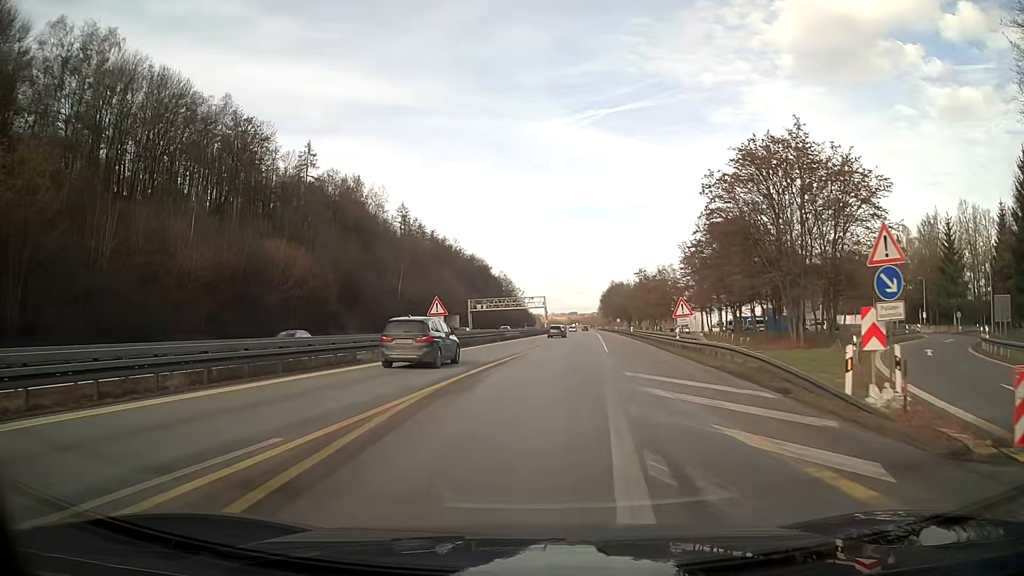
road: motorway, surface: asphalt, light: Day
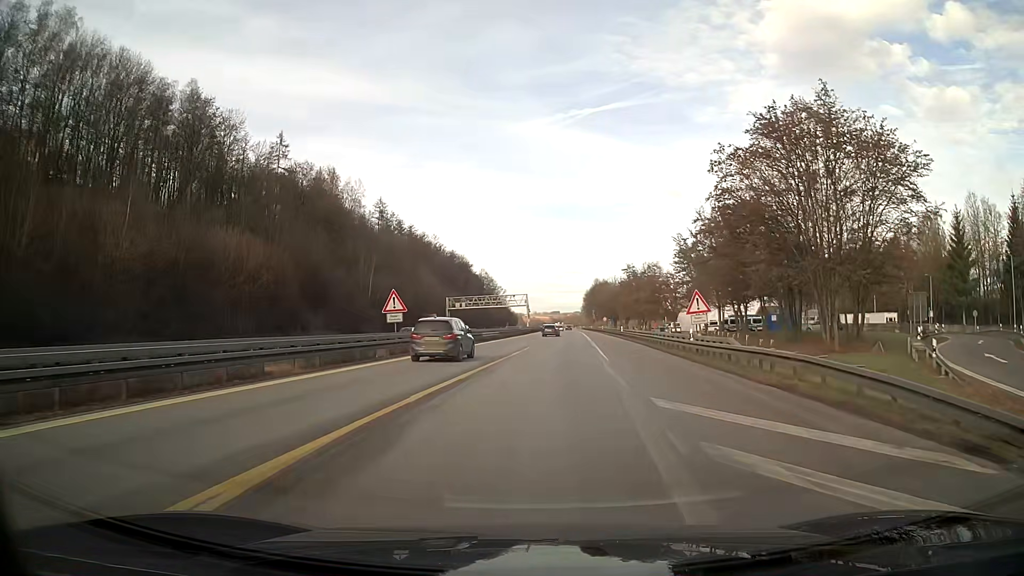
(+0.1, +7.4) m; +1°
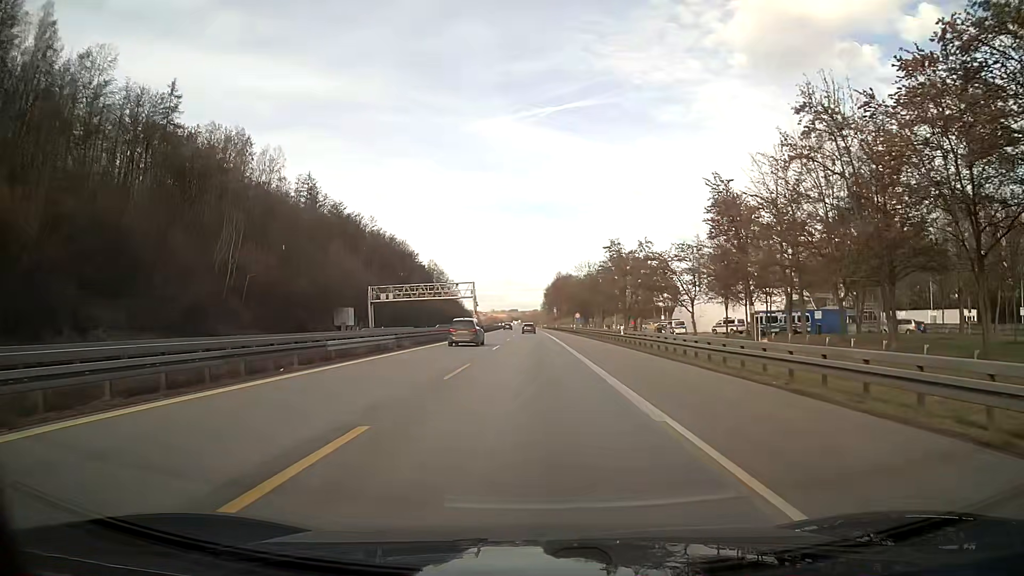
(+1.2, +32.7) m; +3°
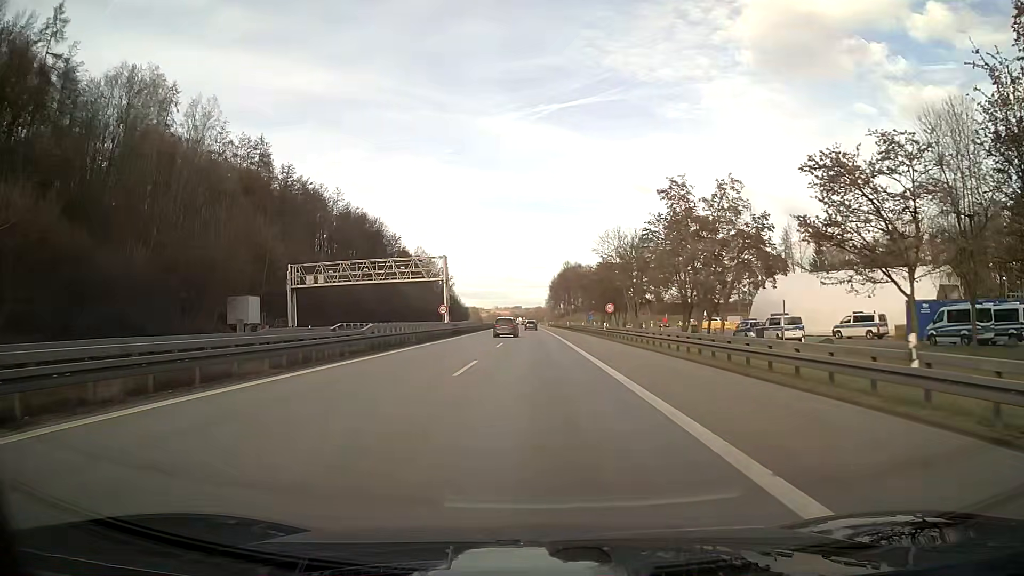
(-0.1, +36.4) m; -1°
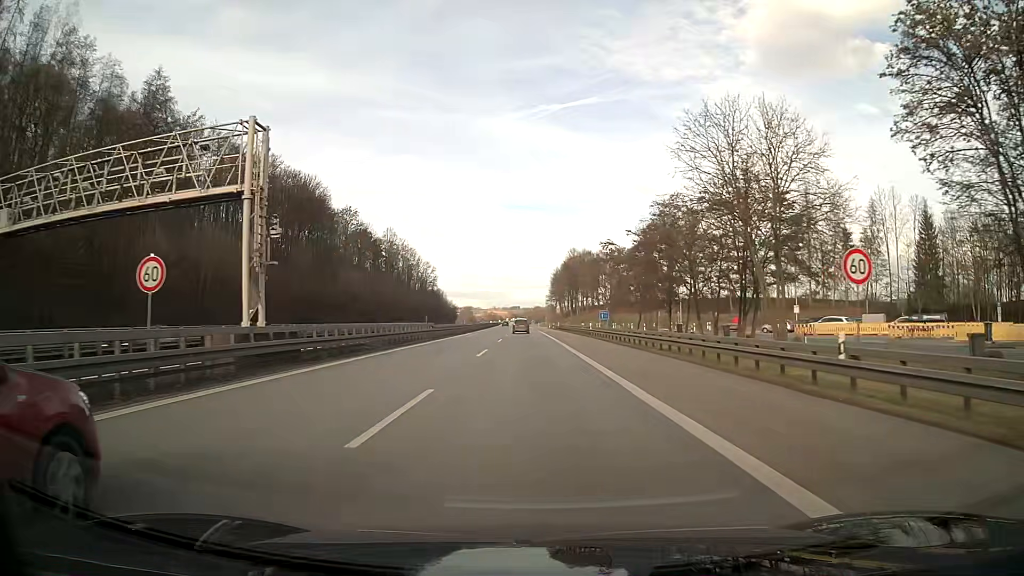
(0.0, +45.4) m; 0°
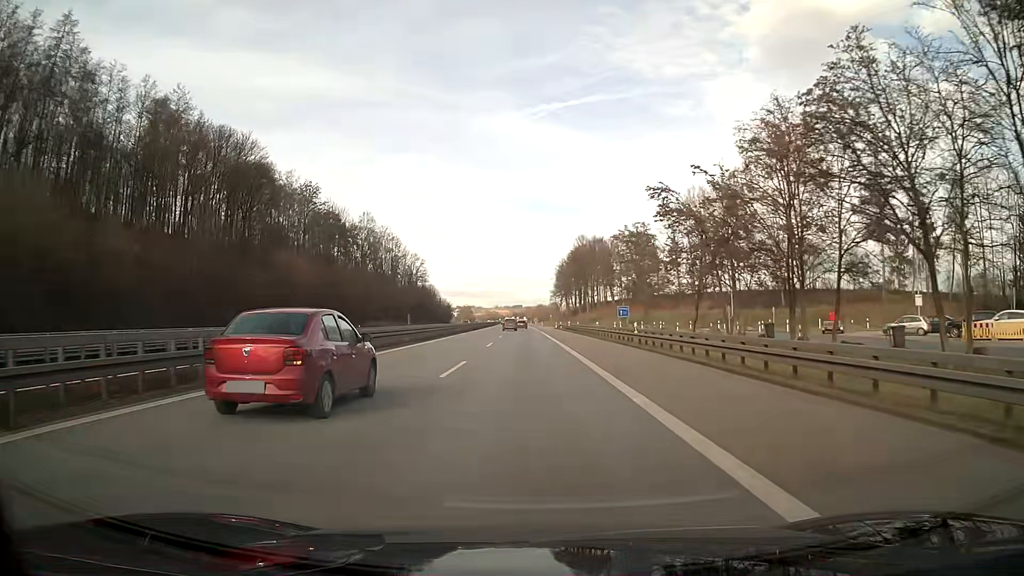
(-0.1, +27.4) m; 0°
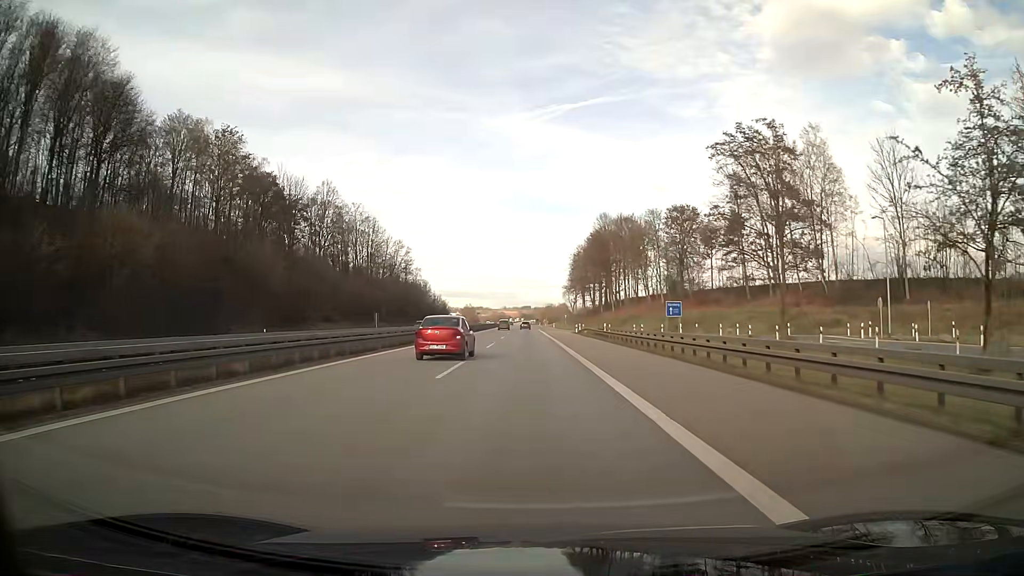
(-0.3, +36.6) m; -1°
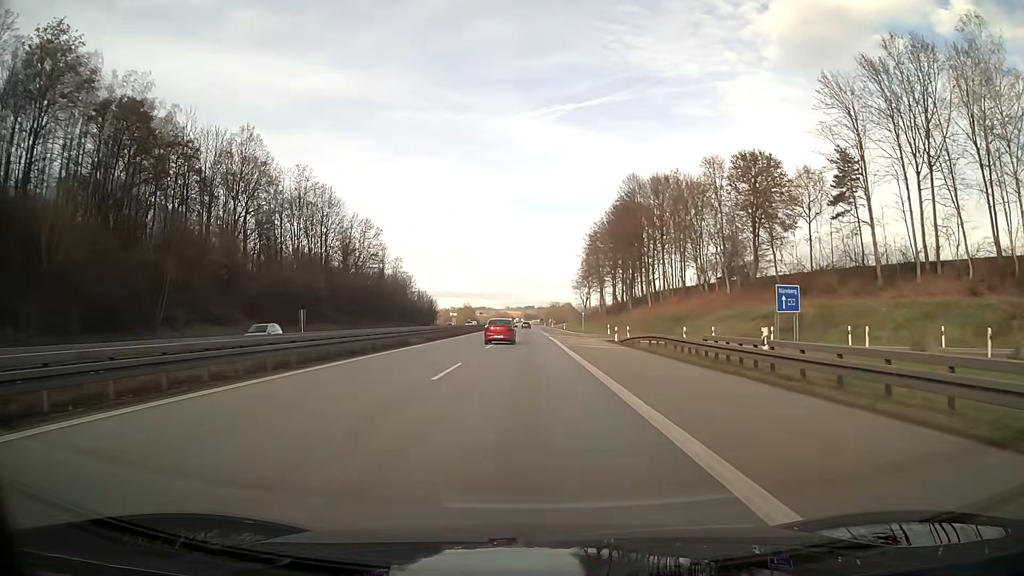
(-0.1, +36.6) m; 0°
